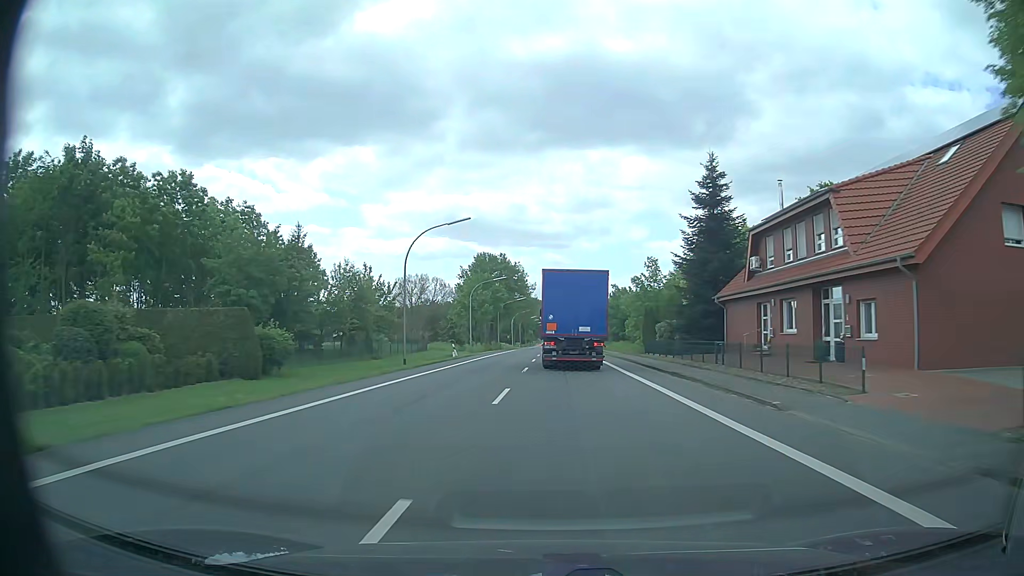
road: primary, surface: asphalt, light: Day
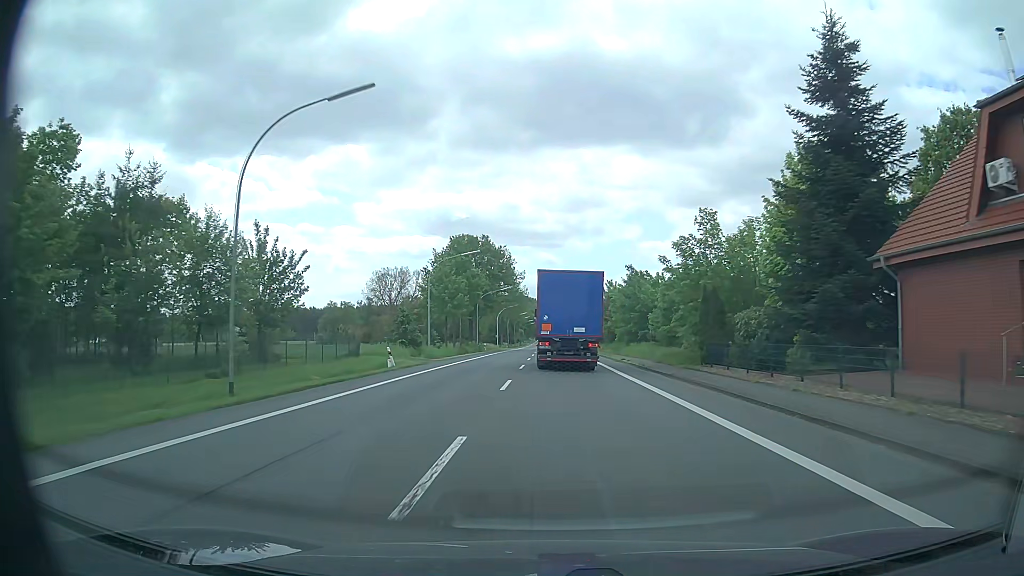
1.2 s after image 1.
(0.0, +20.5) m; 0°
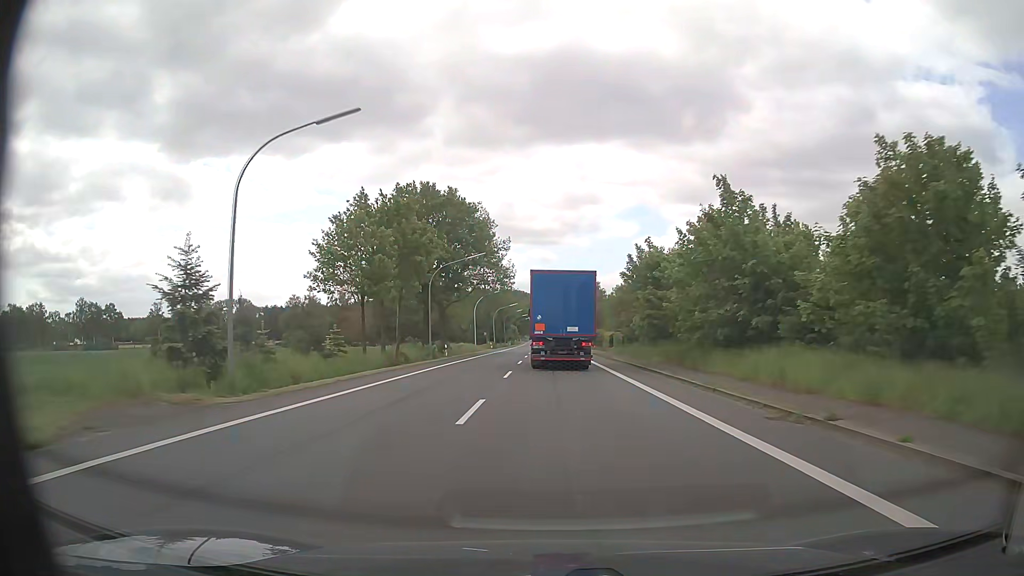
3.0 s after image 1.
(+0.1, +30.8) m; 0°
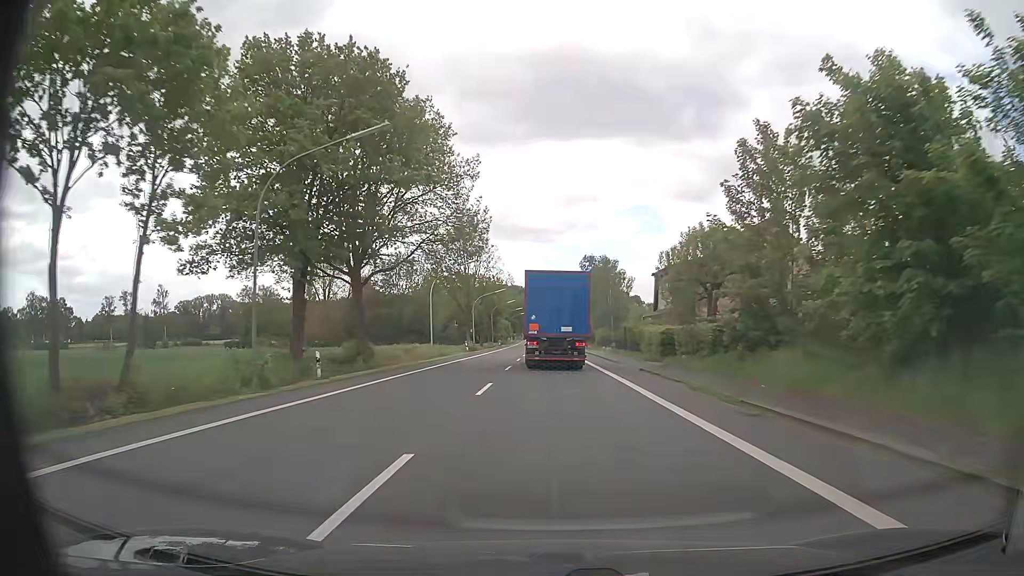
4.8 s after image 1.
(+0.1, +30.9) m; 0°
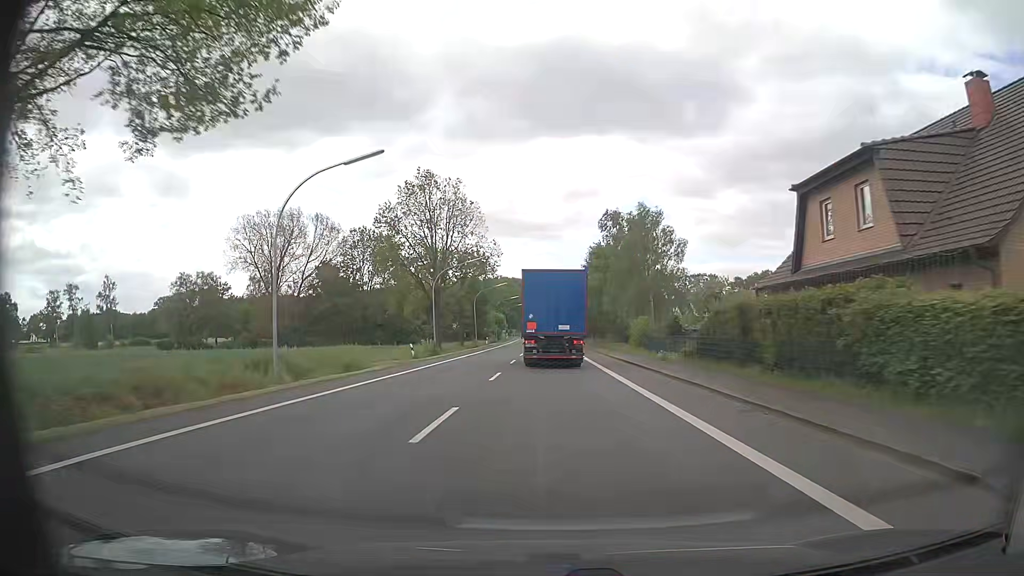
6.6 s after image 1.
(-0.1, +31.2) m; 0°
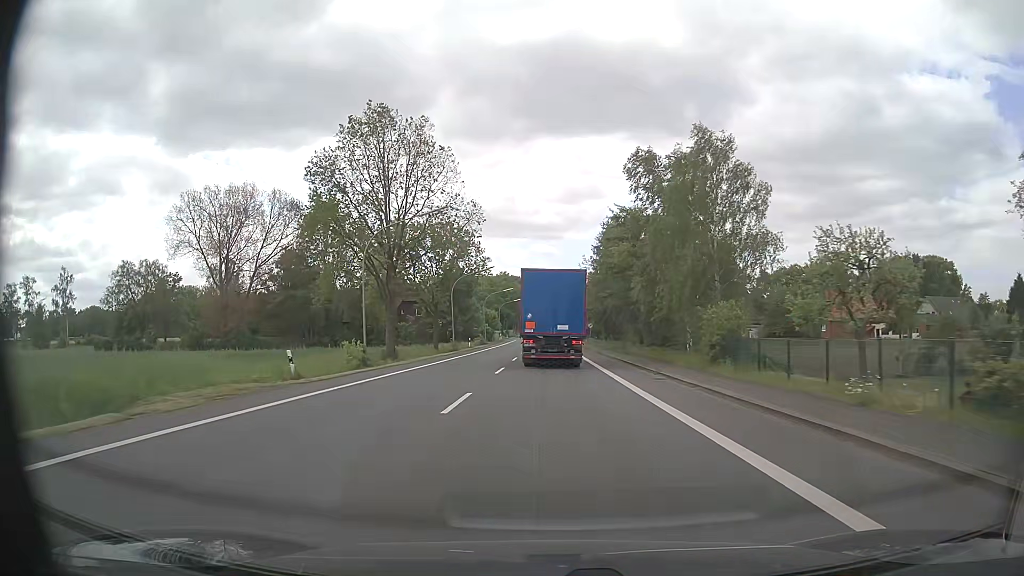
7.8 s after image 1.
(-0.1, +21.0) m; 0°
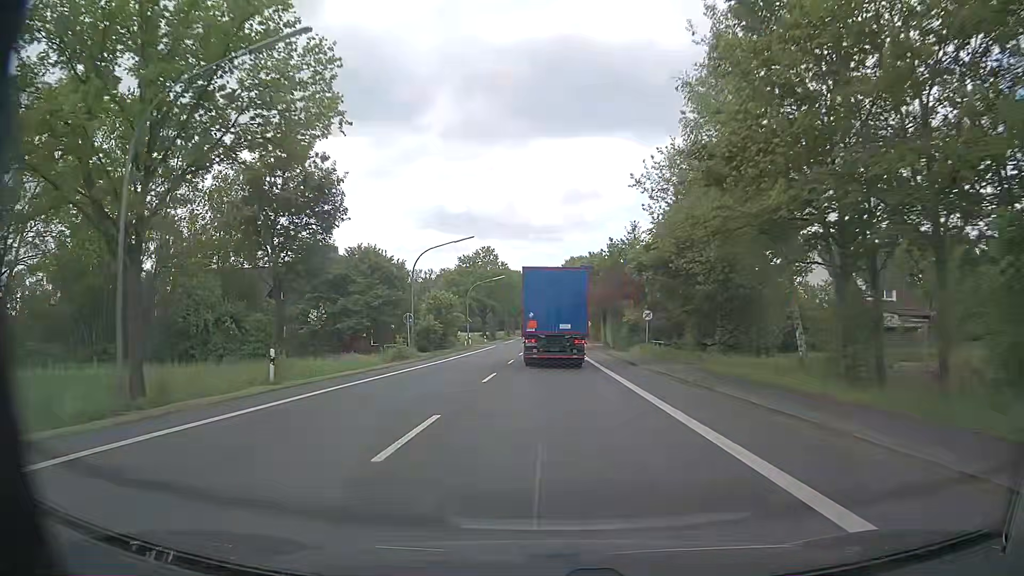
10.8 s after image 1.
(+0.1, +52.6) m; 0°
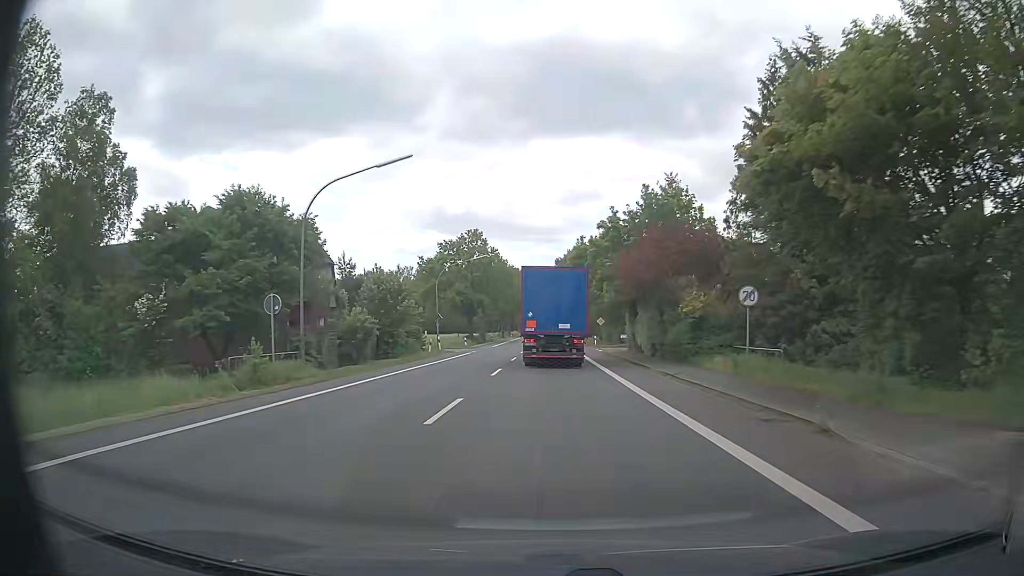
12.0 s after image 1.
(-0.1, +21.0) m; 0°
(0, +10) (0, +20) (0, +30) (0, +40) (0, +50) (0, +60) (0, +70) (0, +80) (0, +90) (0, +100) m
